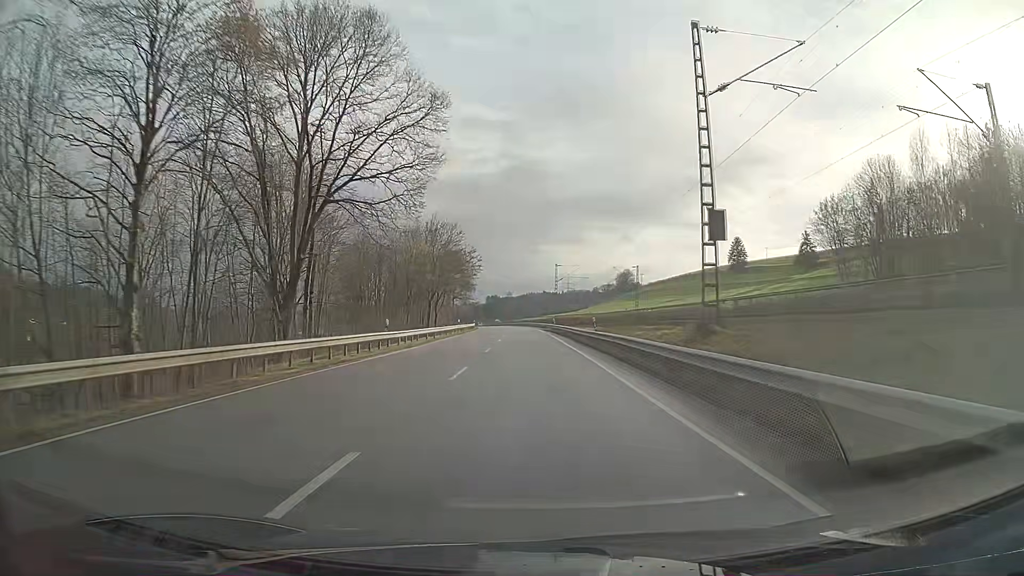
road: primary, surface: asphalt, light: Day
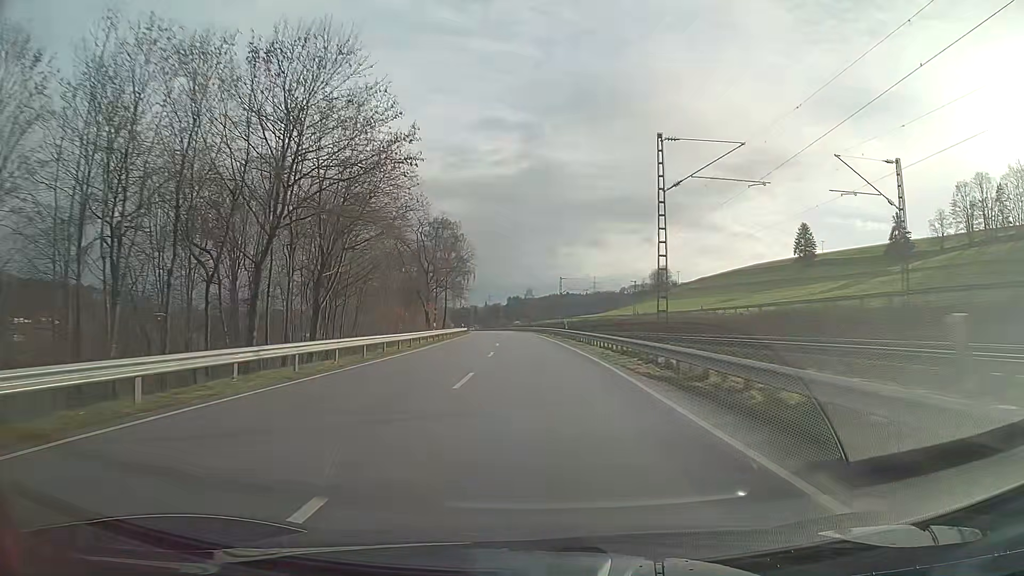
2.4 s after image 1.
(-1.1, +63.1) m; -2°
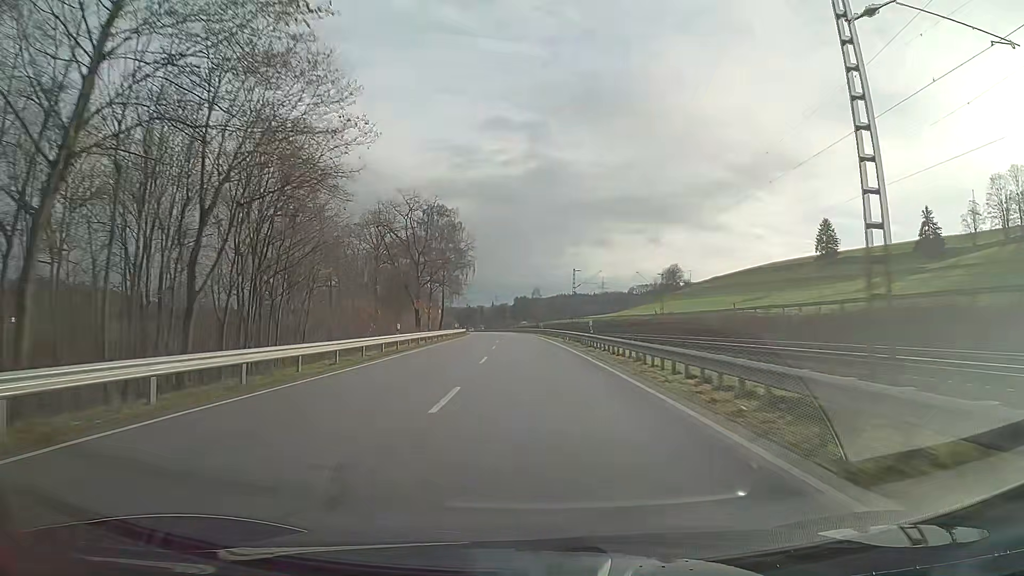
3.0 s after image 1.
(-0.1, +15.8) m; -1°
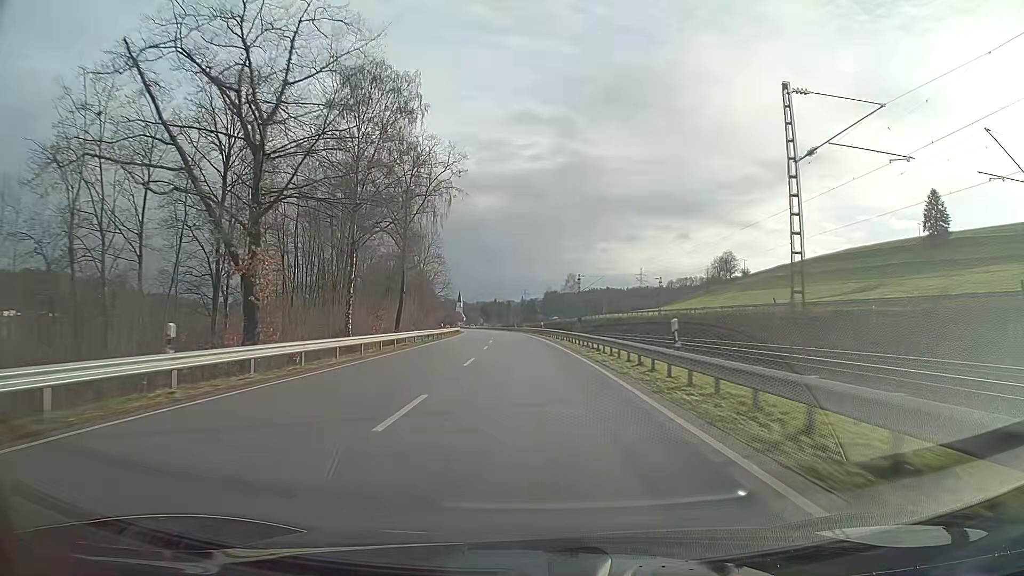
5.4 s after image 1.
(-1.3, +63.3) m; -3°
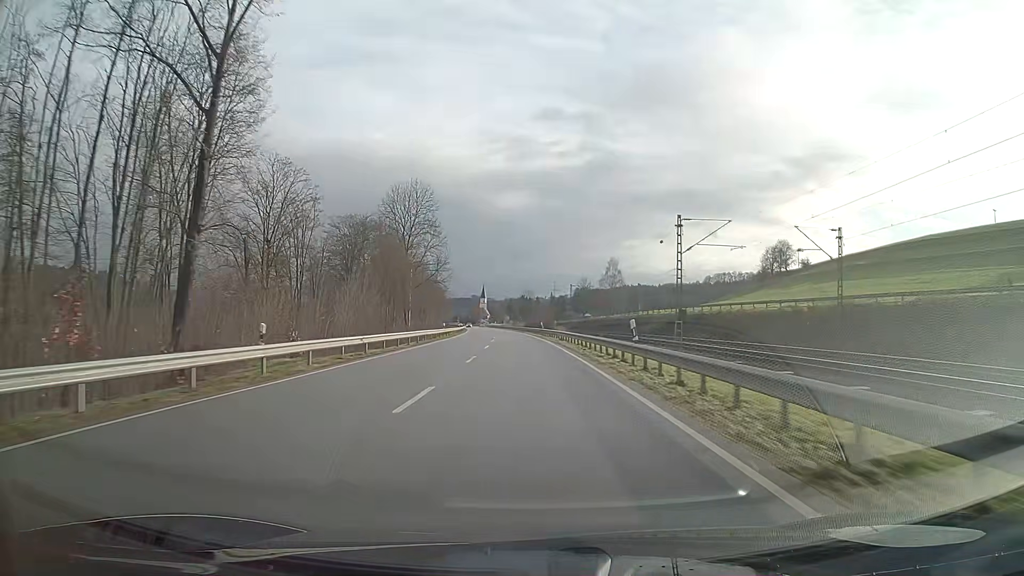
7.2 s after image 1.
(-1.0, +47.6) m; -2°
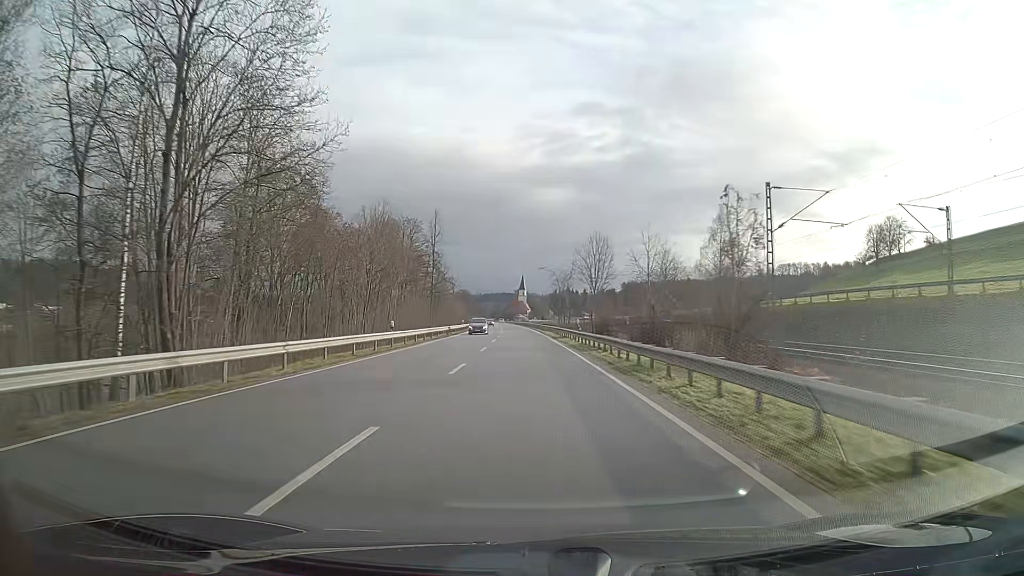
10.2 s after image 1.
(-2.6, +79.3) m; -4°
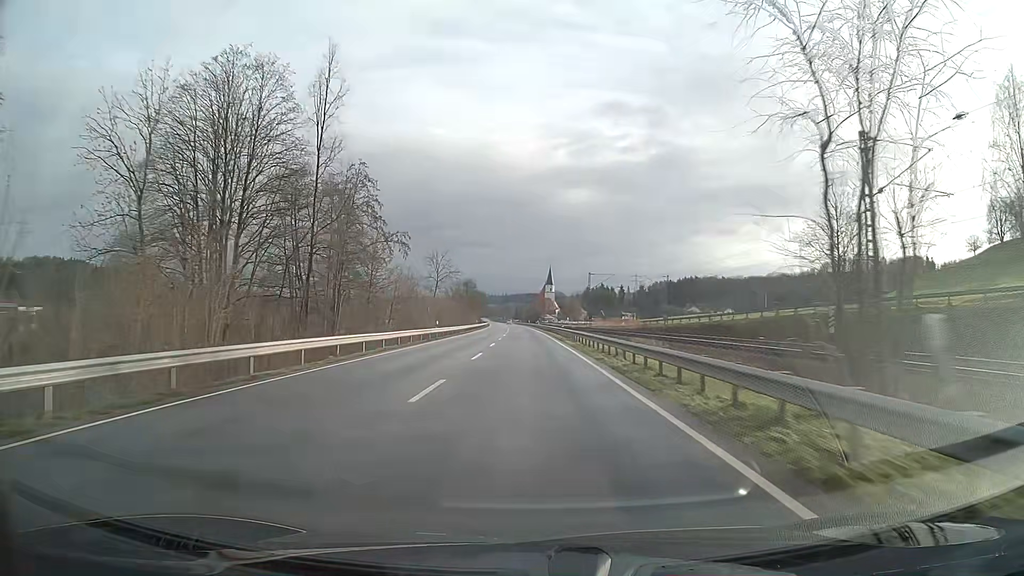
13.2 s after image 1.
(-1.6, +79.2) m; -2°
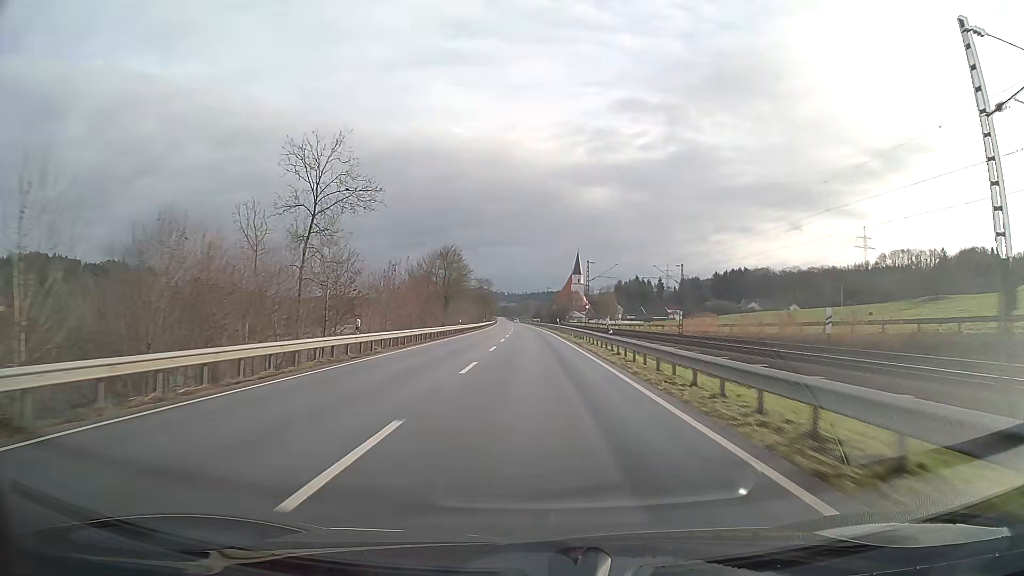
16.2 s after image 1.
(-1.3, +79.1) m; -2°
(0, +10) (0, +20) (0, +30) (0, +40) (0, +50) (0, +60) (-1, +70) (-1, +80) (-1, +90) (-1, +100) m
